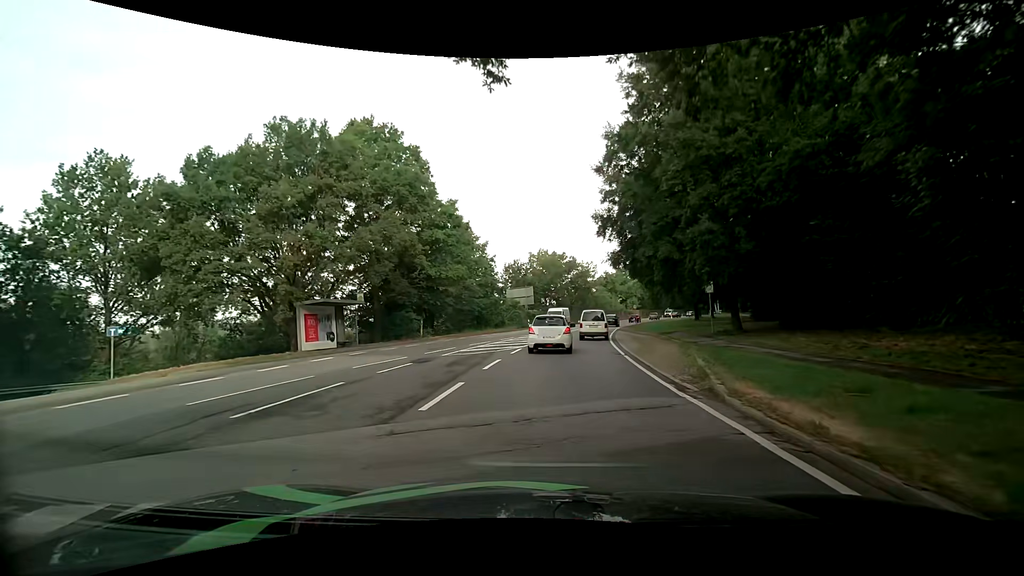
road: primary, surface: asphalt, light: Day
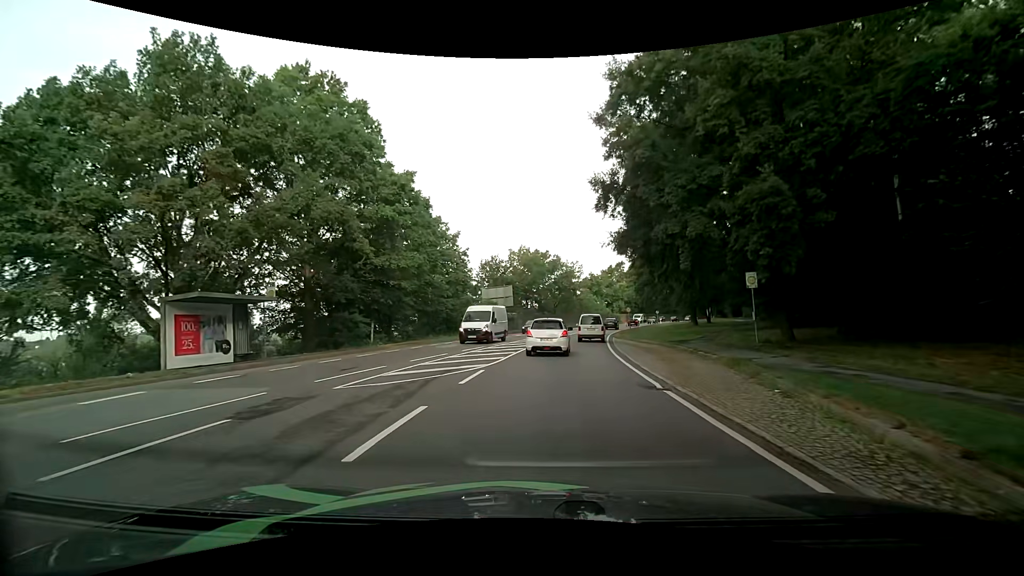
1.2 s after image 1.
(0.0, +8.6) m; +1°
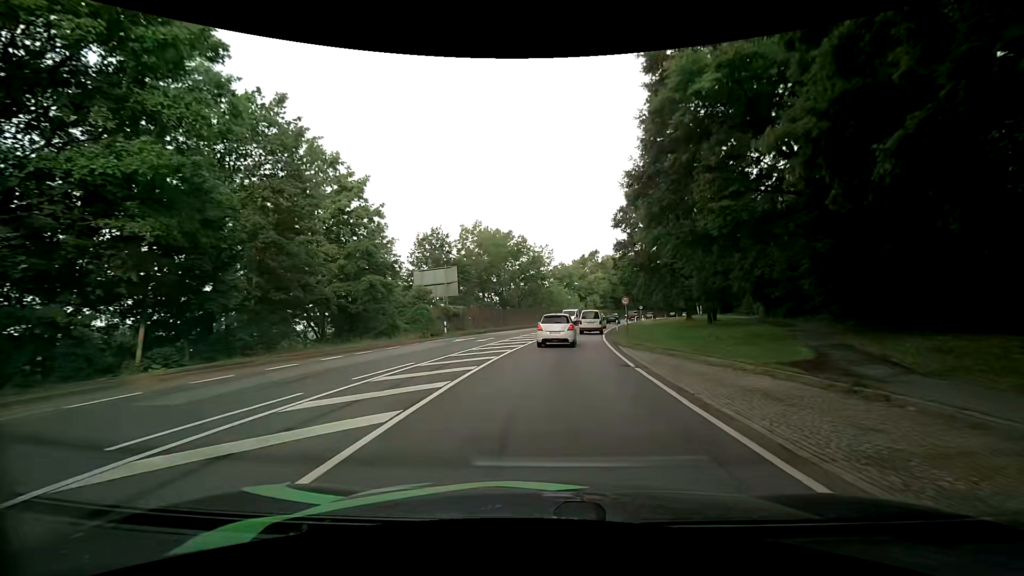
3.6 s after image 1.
(+0.7, +18.3) m; +4°
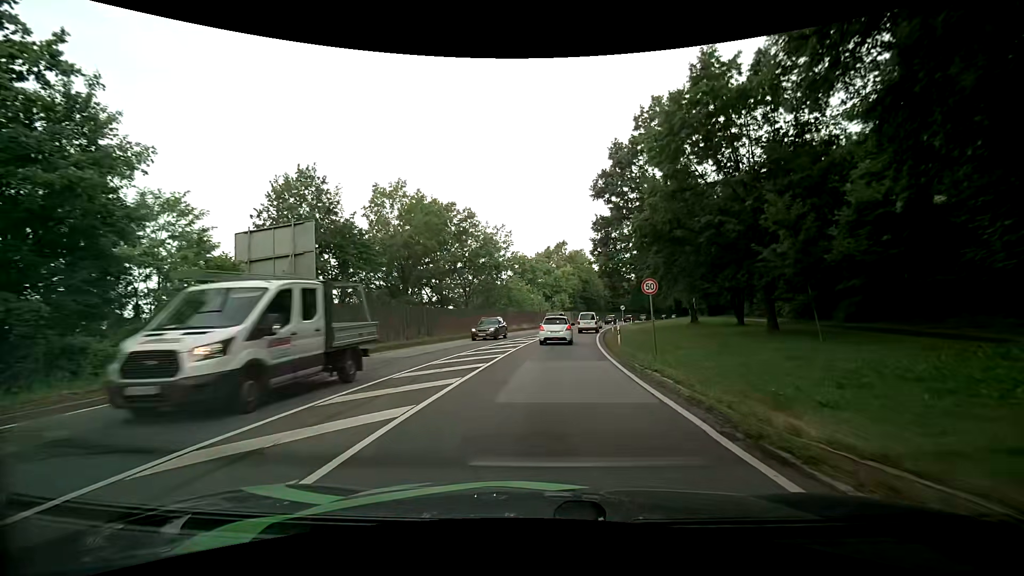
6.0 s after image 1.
(+0.8, +19.9) m; +4°
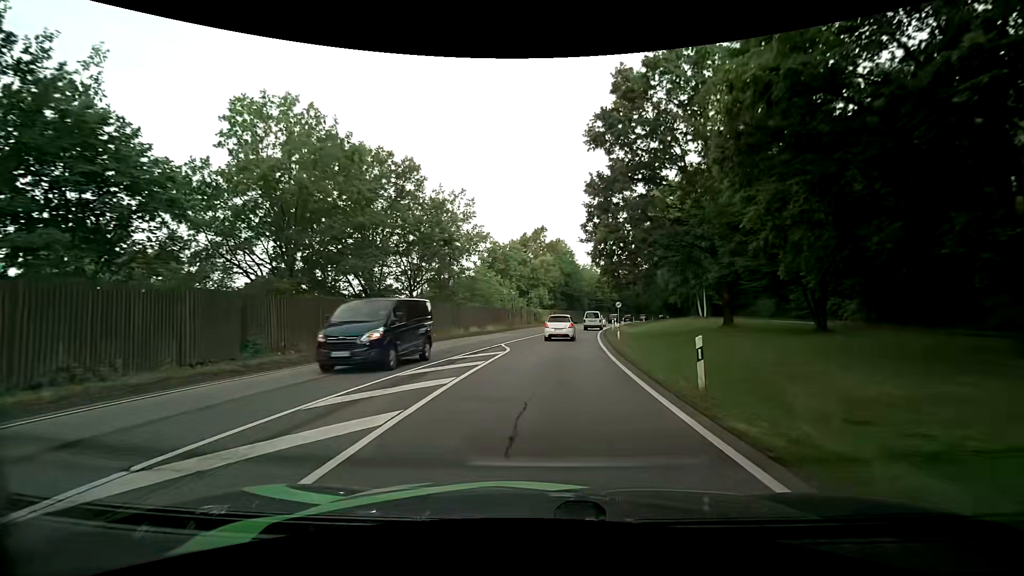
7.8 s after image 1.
(+0.4, +15.9) m; +3°
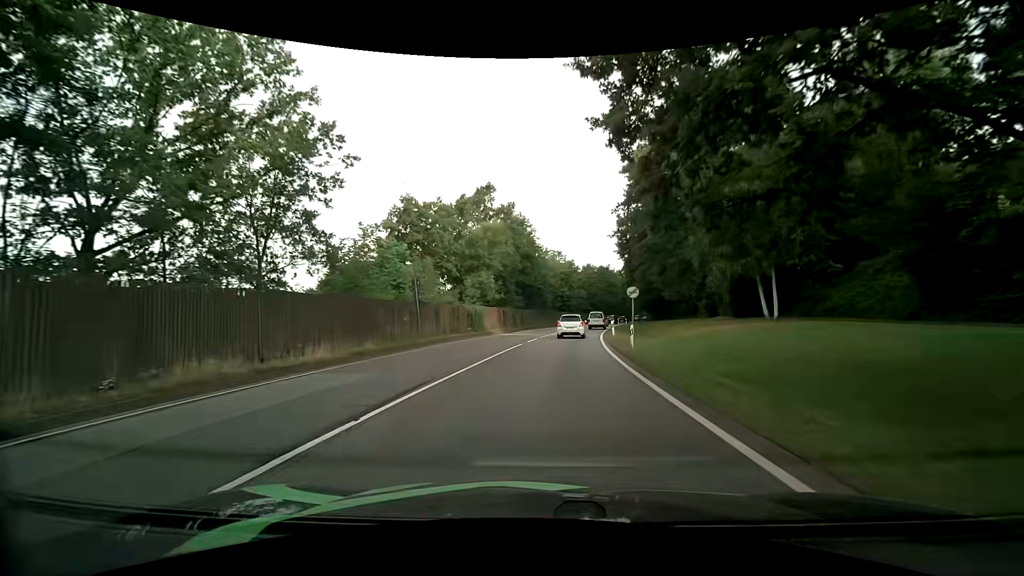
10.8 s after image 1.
(+1.0, +28.2) m; +5°
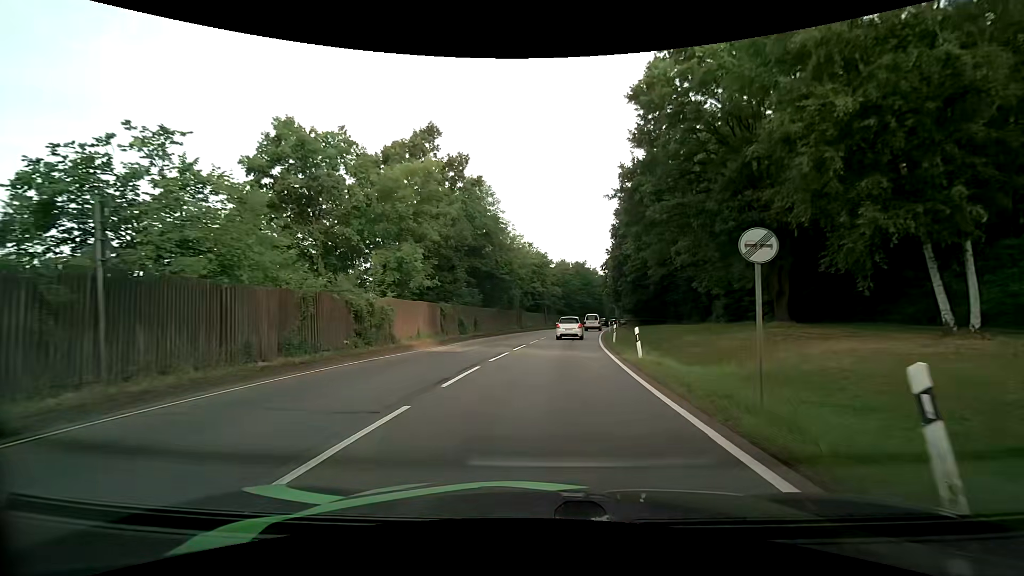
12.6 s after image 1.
(+0.5, +17.5) m; +3°
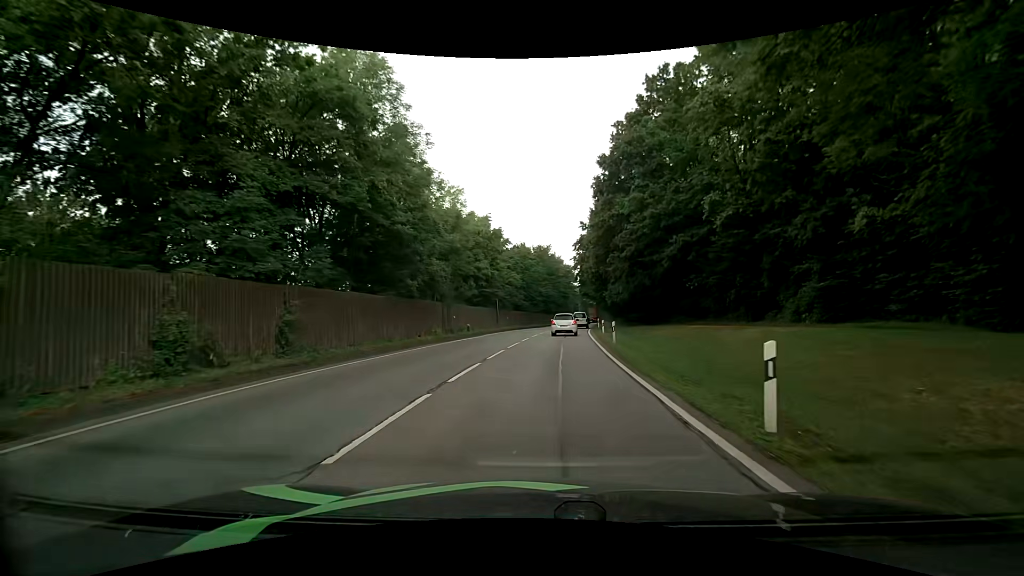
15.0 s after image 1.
(+1.2, +23.2) m; +5°
(0, +10) (+1, +20) (+1, +30) (+2, +40) (+3, +50) (+4, +60) (+5, +70) (+7, +80) (+8, +90) (+9, +99) m
